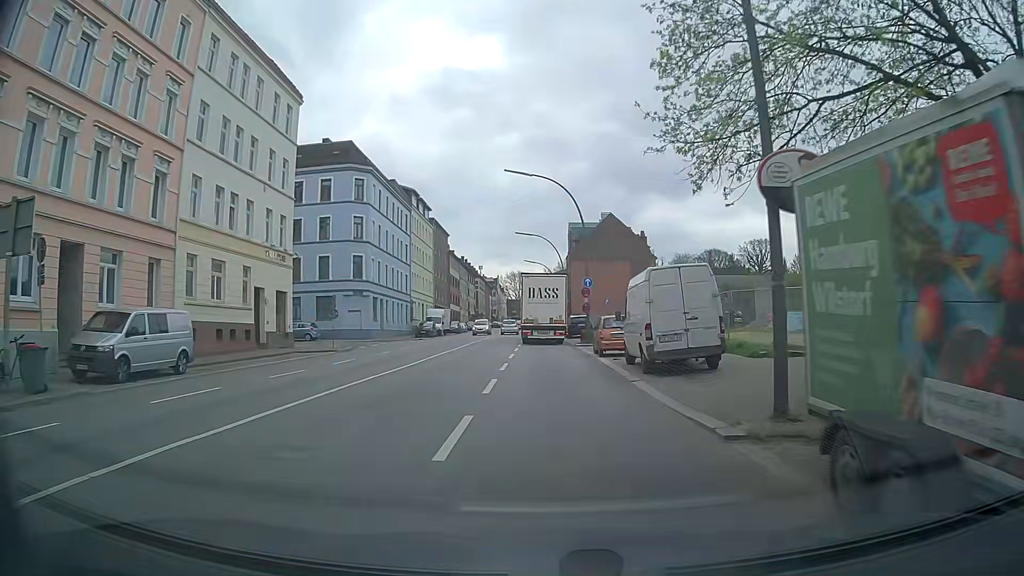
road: secondary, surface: asphalt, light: Day
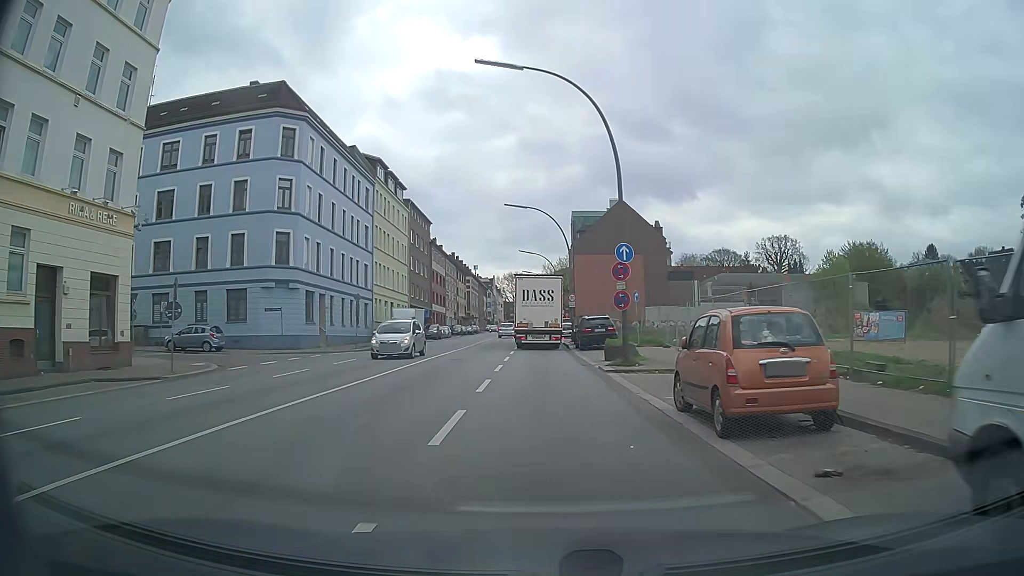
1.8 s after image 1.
(0.0, +17.1) m; -1°
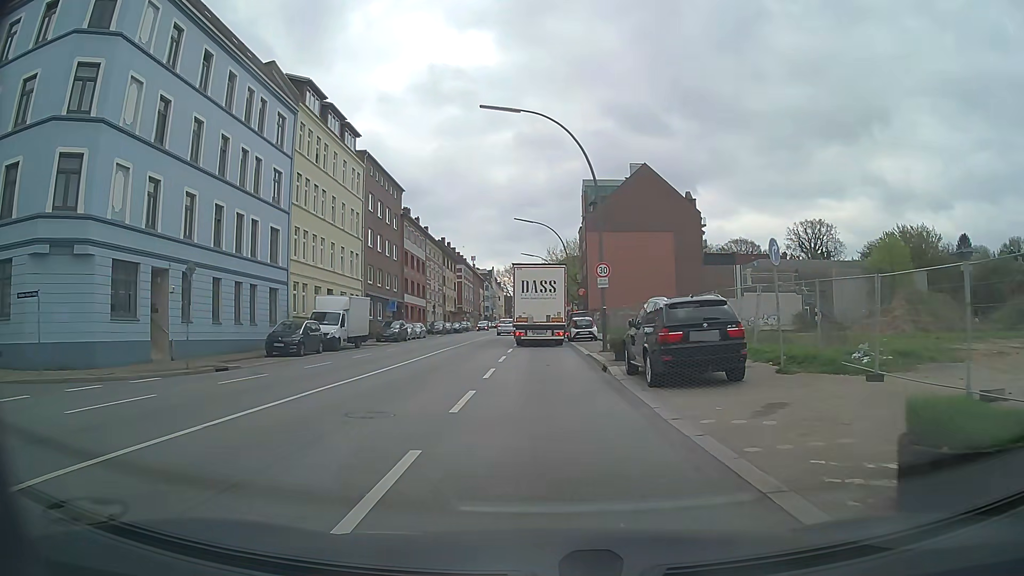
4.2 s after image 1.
(+0.3, +21.3) m; +1°
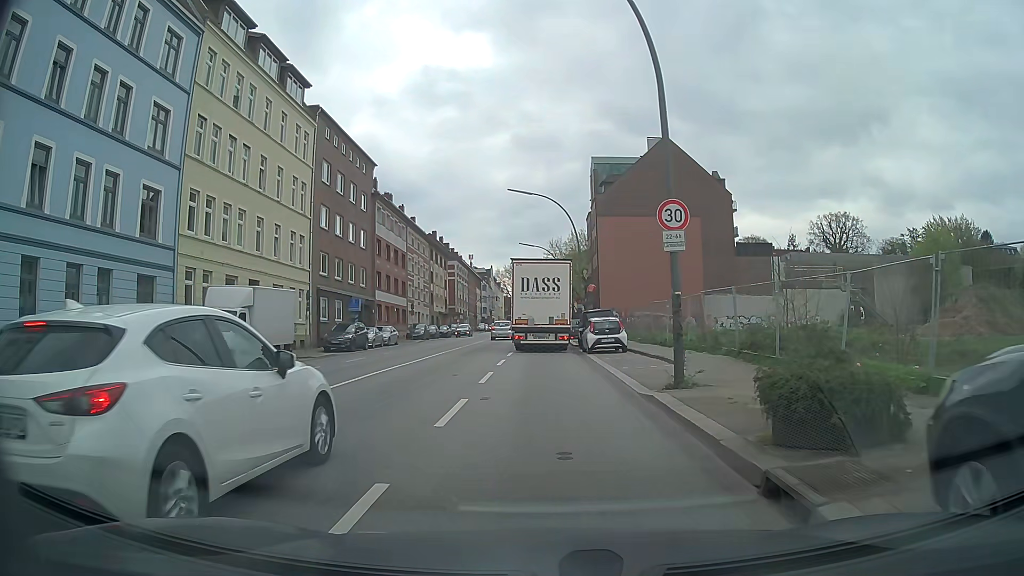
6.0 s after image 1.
(0.0, +13.3) m; -1°
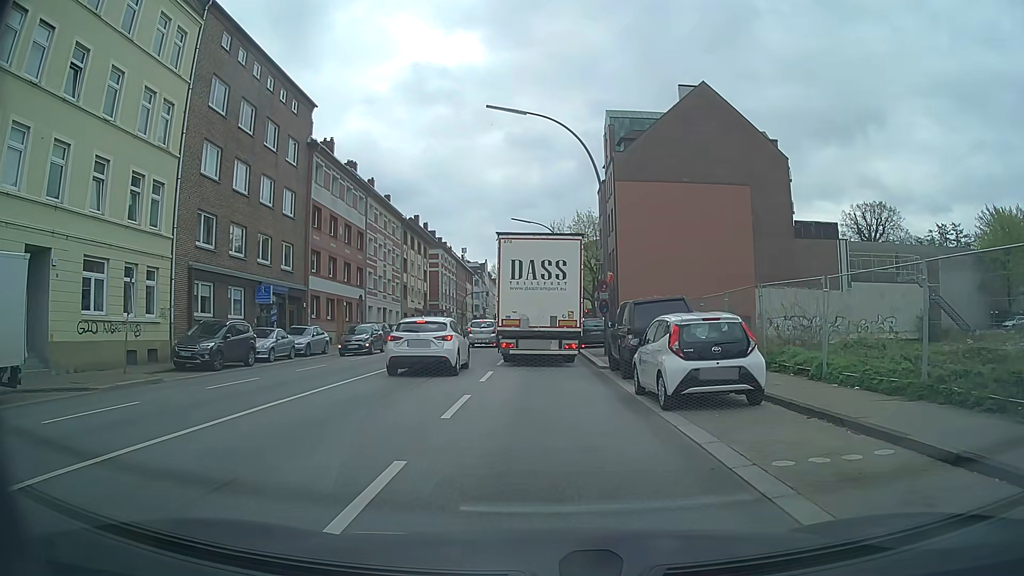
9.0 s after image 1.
(+0.2, +16.9) m; +1°
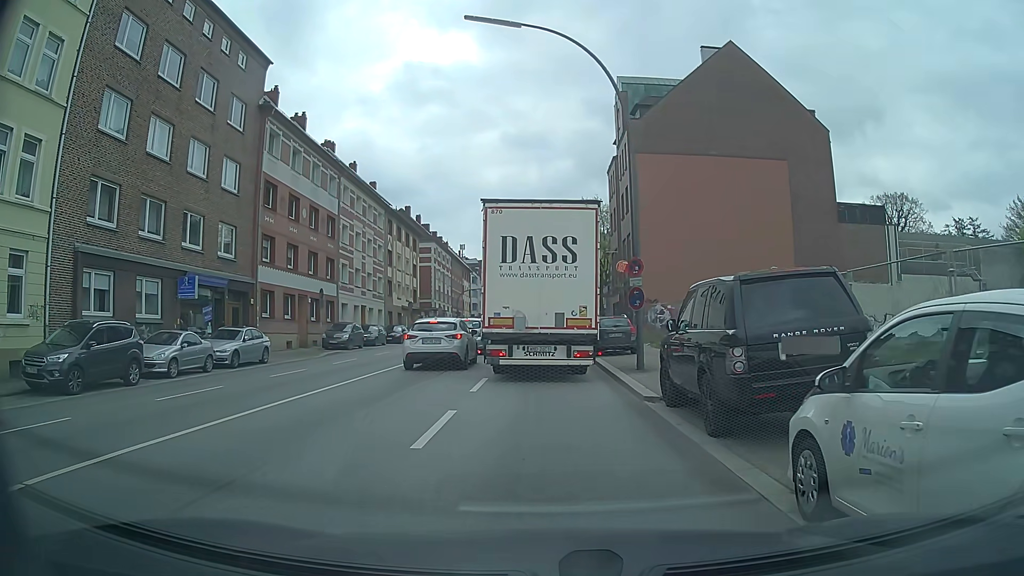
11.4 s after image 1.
(0.0, +8.1) m; 0°
